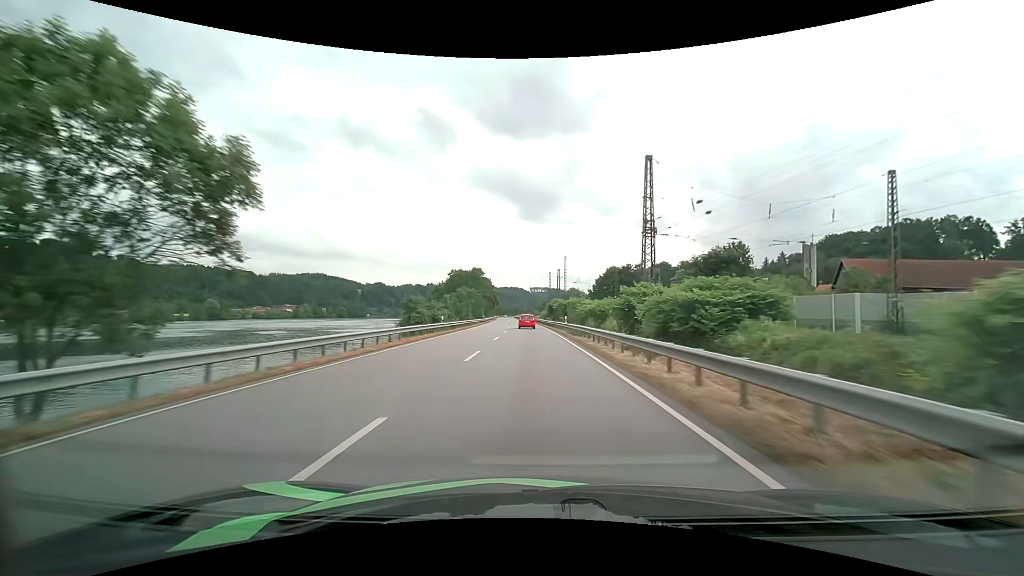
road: primary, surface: asphalt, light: Day
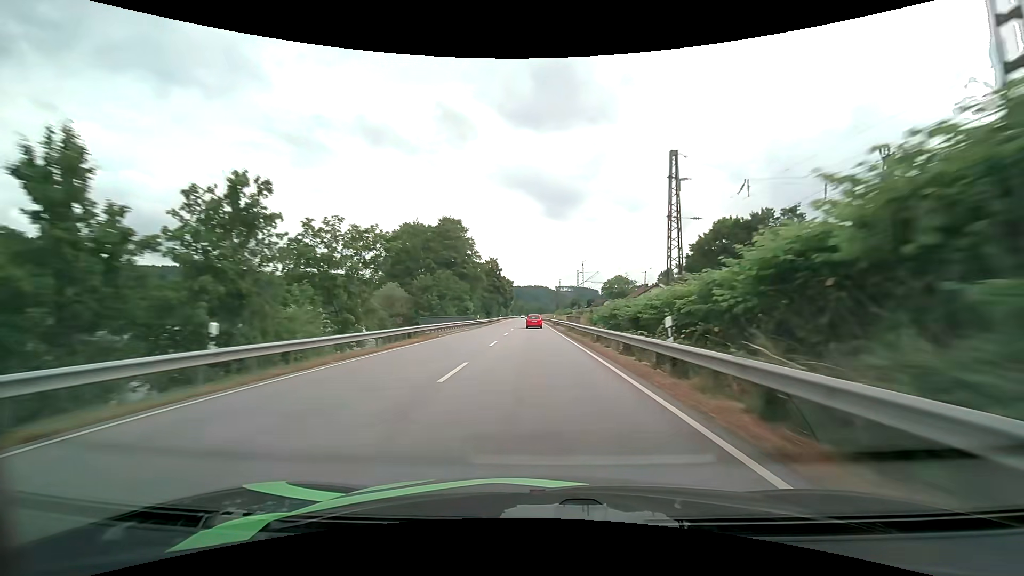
(-2.2, +76.9) m; -3°
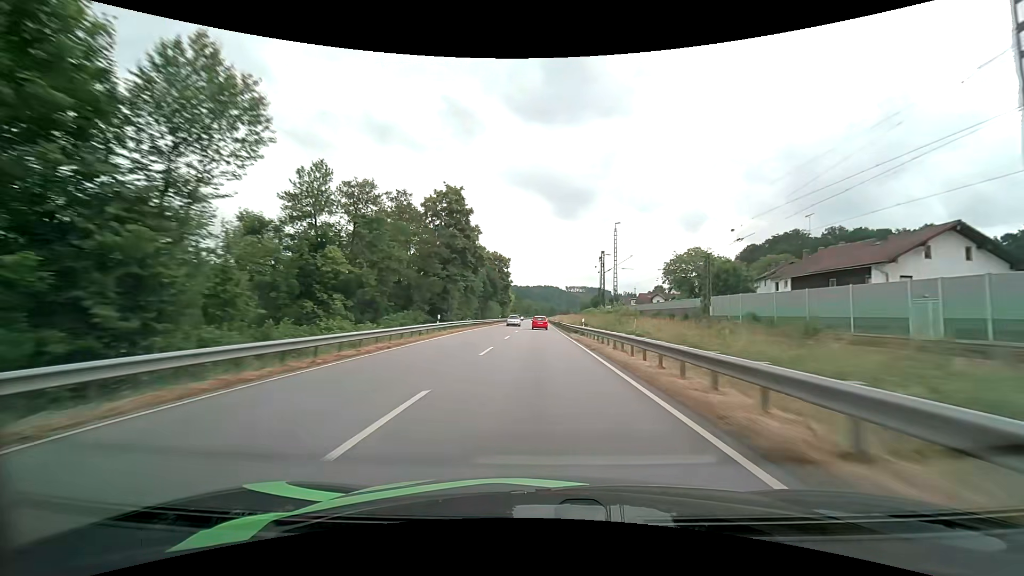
(-1.0, +77.7) m; -1°
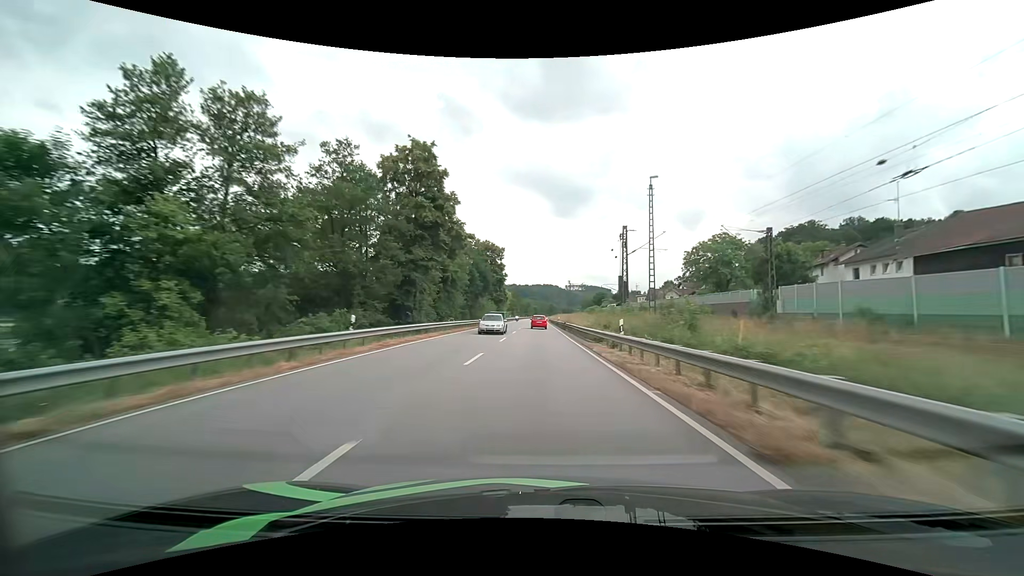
(-0.1, +15.6) m; 0°
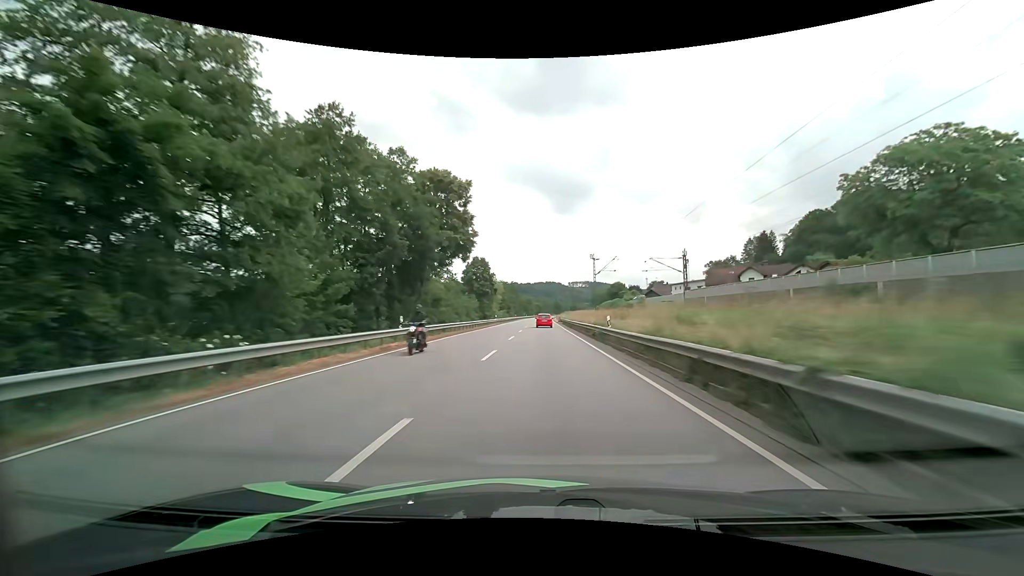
(-0.2, +47.1) m; 0°
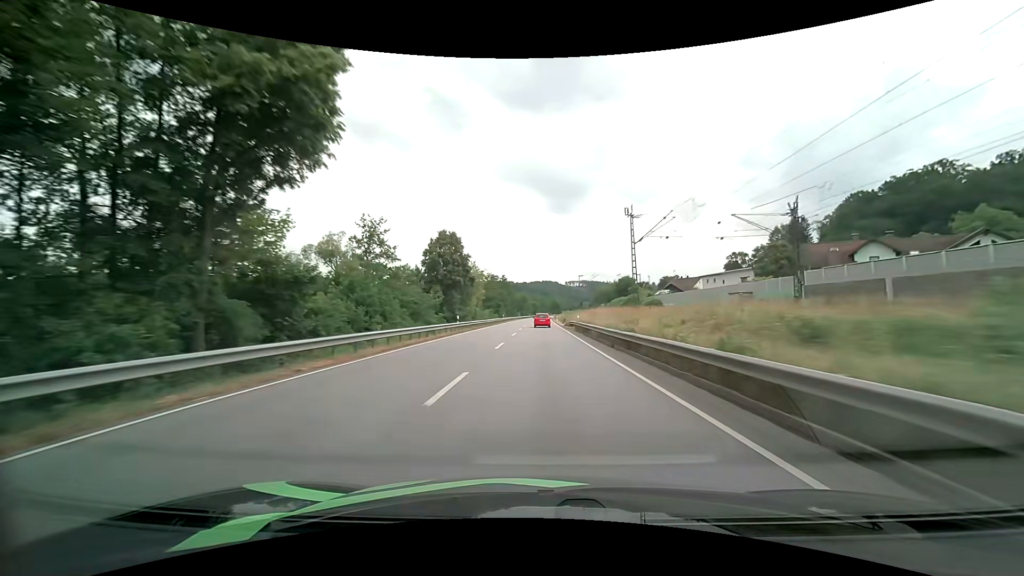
(0.0, +31.1) m; 0°
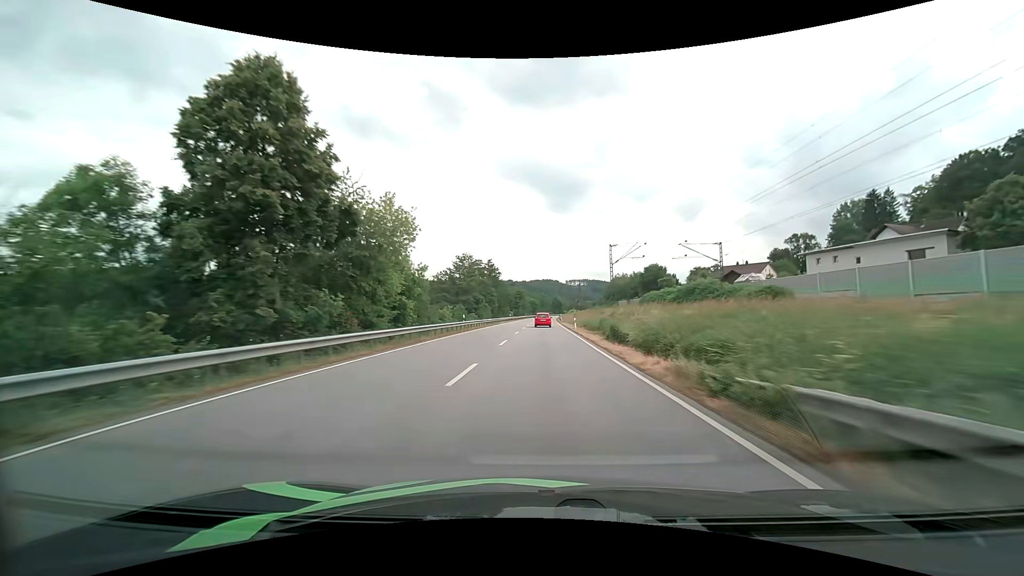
(0.0, +46.3) m; 0°
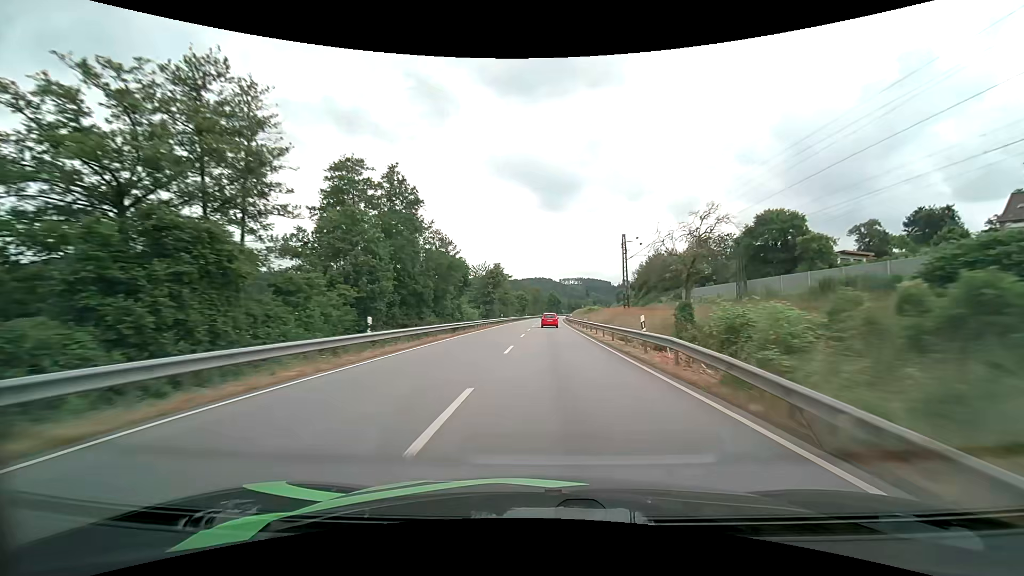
(+0.2, +76.8) m; +1°
(0, +10) (0, +20) (0, +30) (0, +40) (+1, +50) (+1, +60) (+1, +70) (+1, +80) (+2, +90) (+2, +100) m
